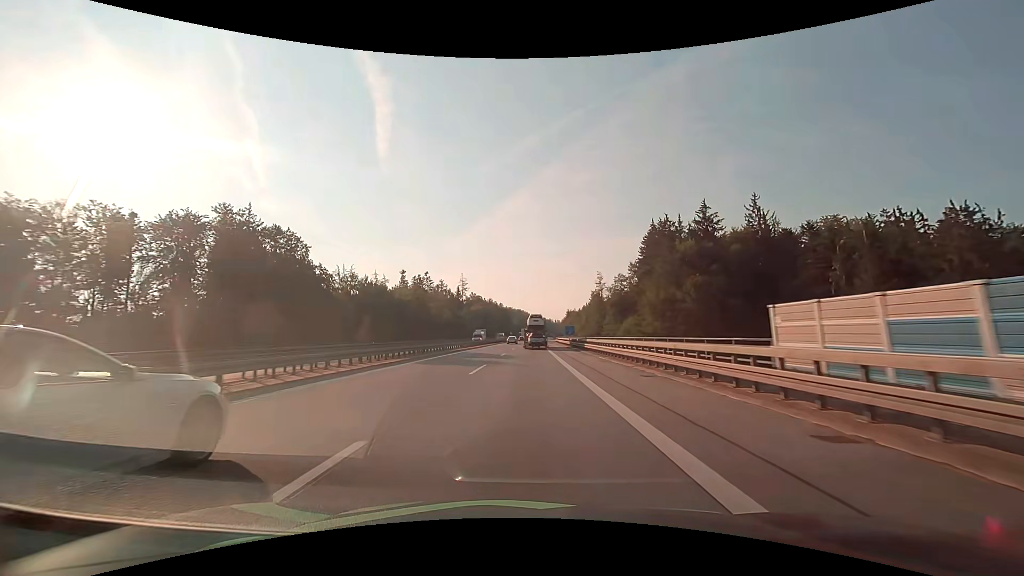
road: motorway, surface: asphalt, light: Day
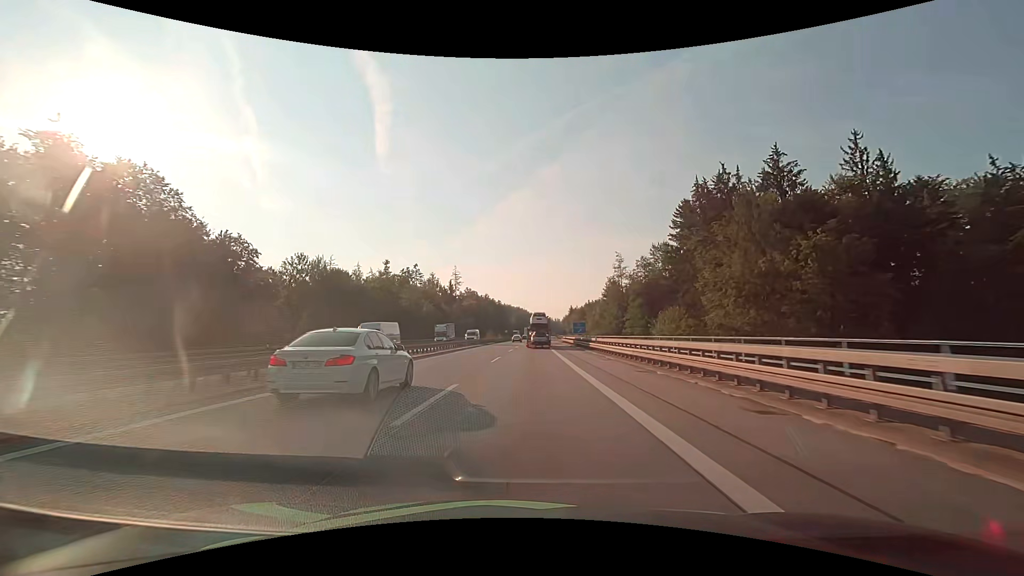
(0.0, +27.6) m; 0°
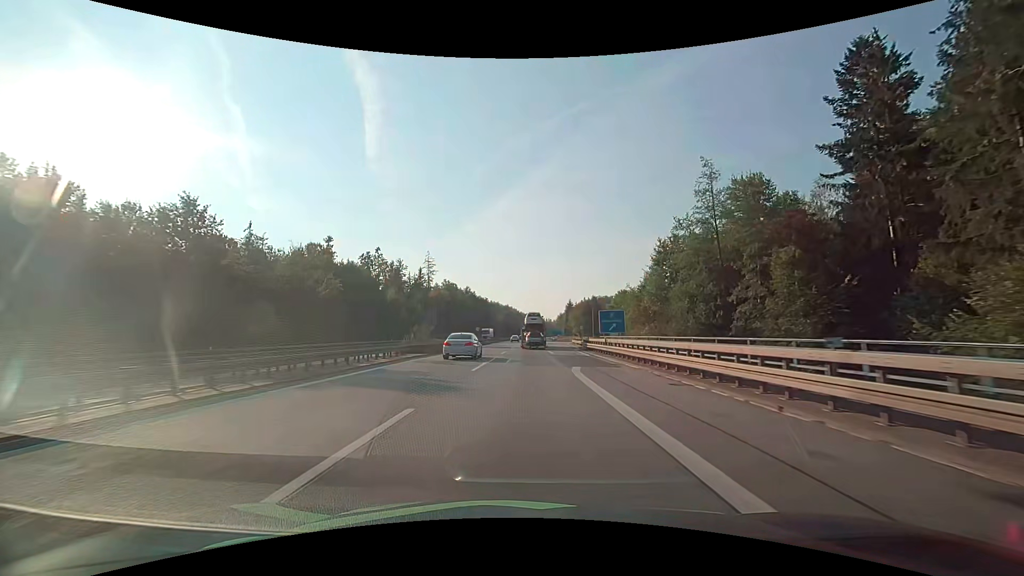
(+0.5, +52.9) m; +1°
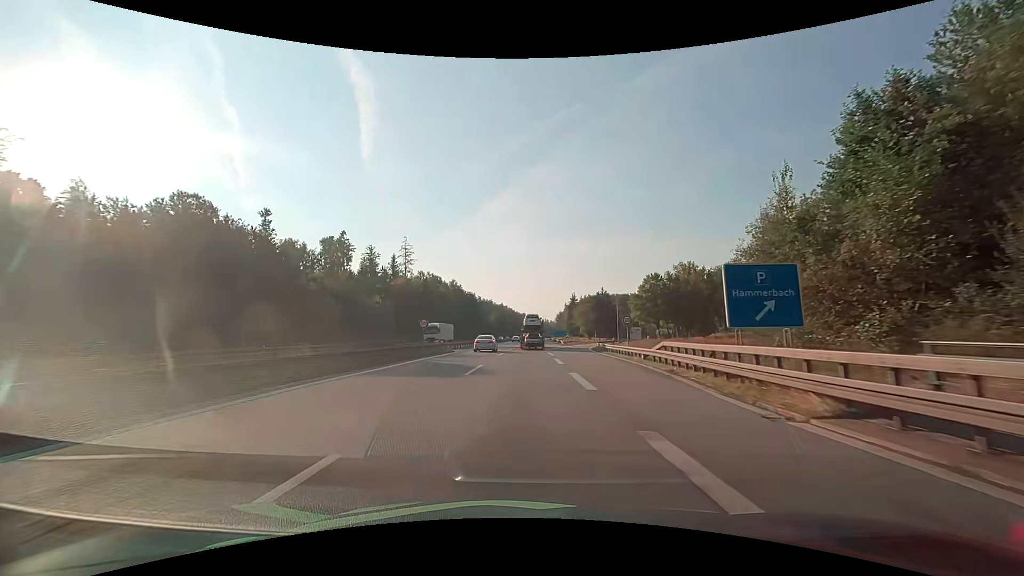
(+0.1, +37.1) m; 0°
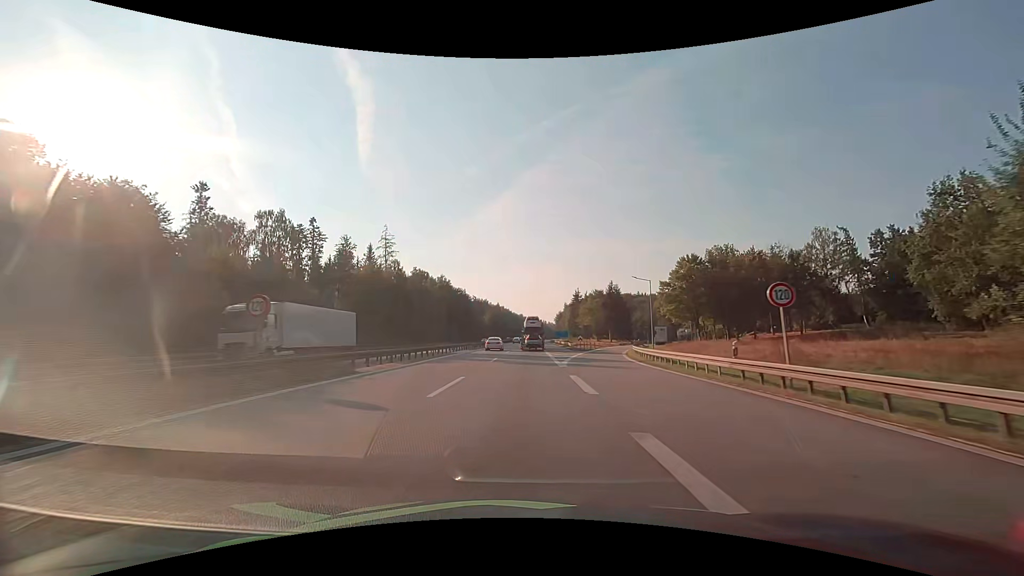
(+0.1, +24.0) m; 0°
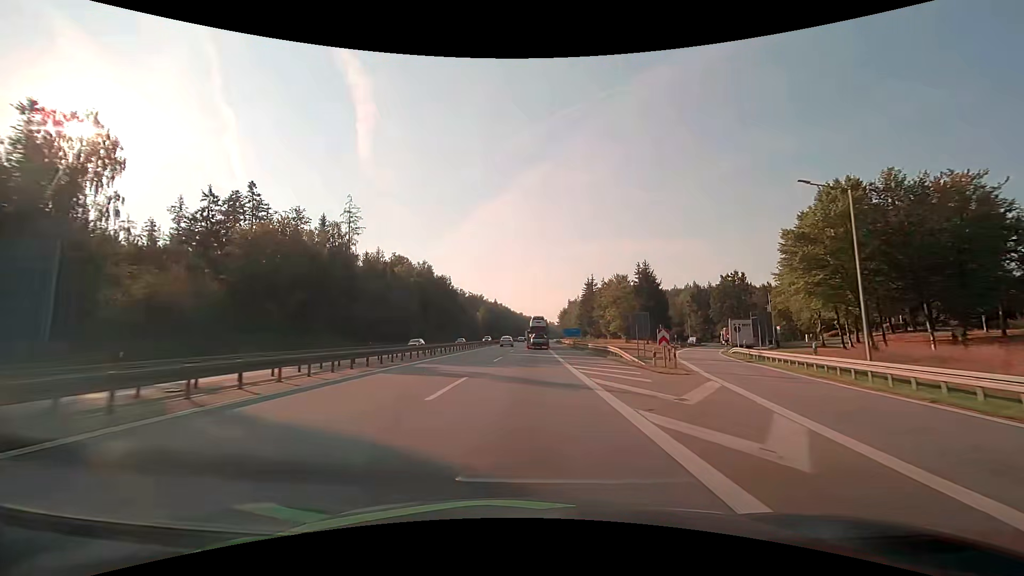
(-0.1, +36.4) m; 0°
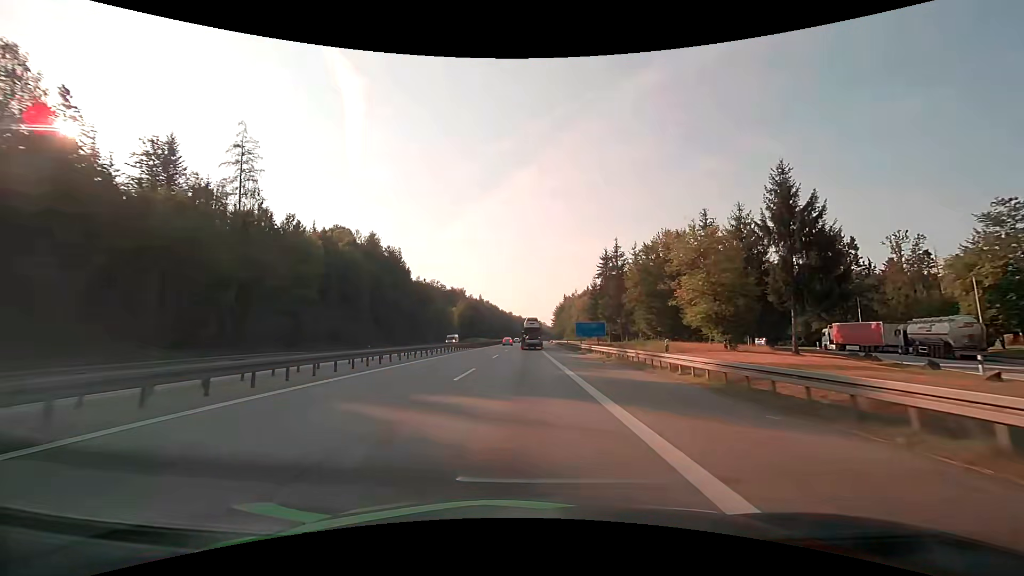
(+0.4, +48.5) m; +1°
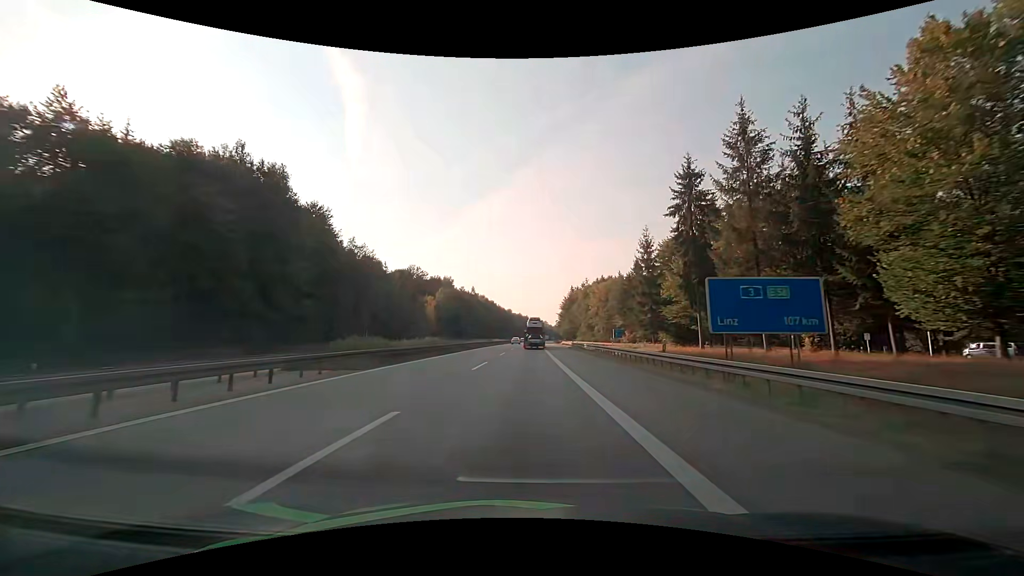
(-0.2, +48.8) m; 0°
(0, +10) (0, +20) (0, +30) (0, +40) (0, +50) (0, +60) (0, +70) (+1, +80) (+1, +90) (+1, +100) m
